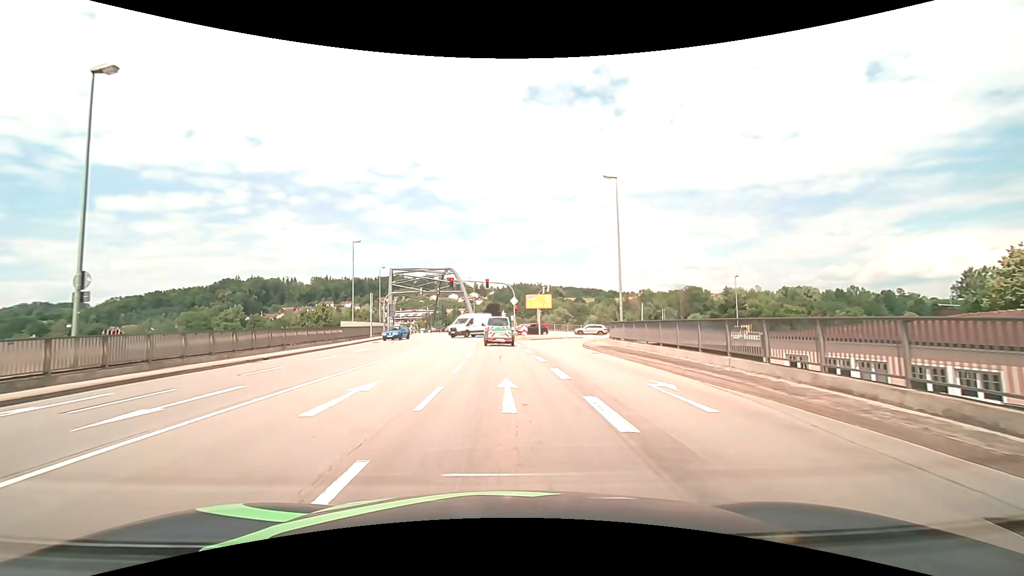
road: primary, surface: asphalt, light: Day
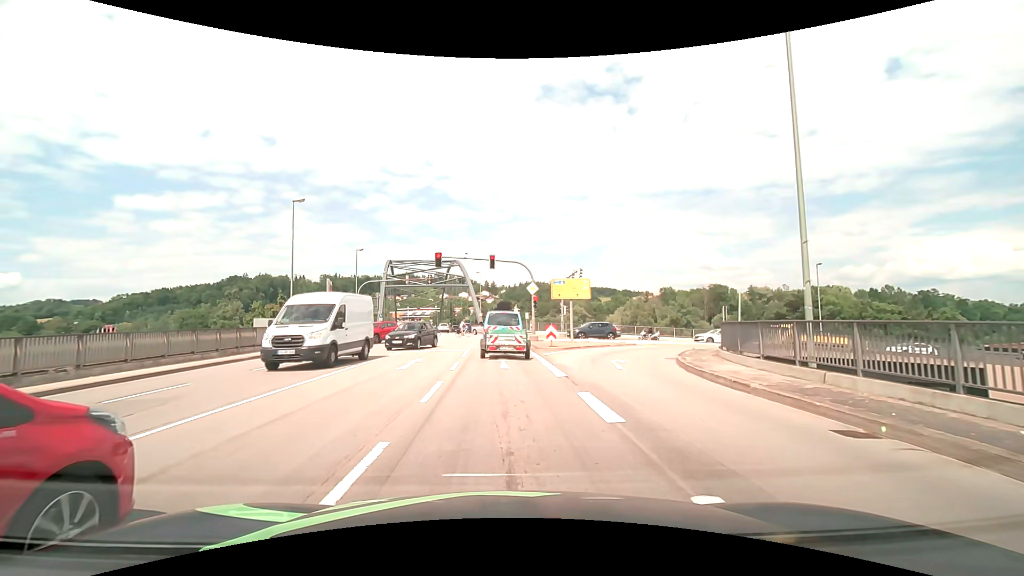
(-0.2, +16.8) m; -1°
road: primary_link
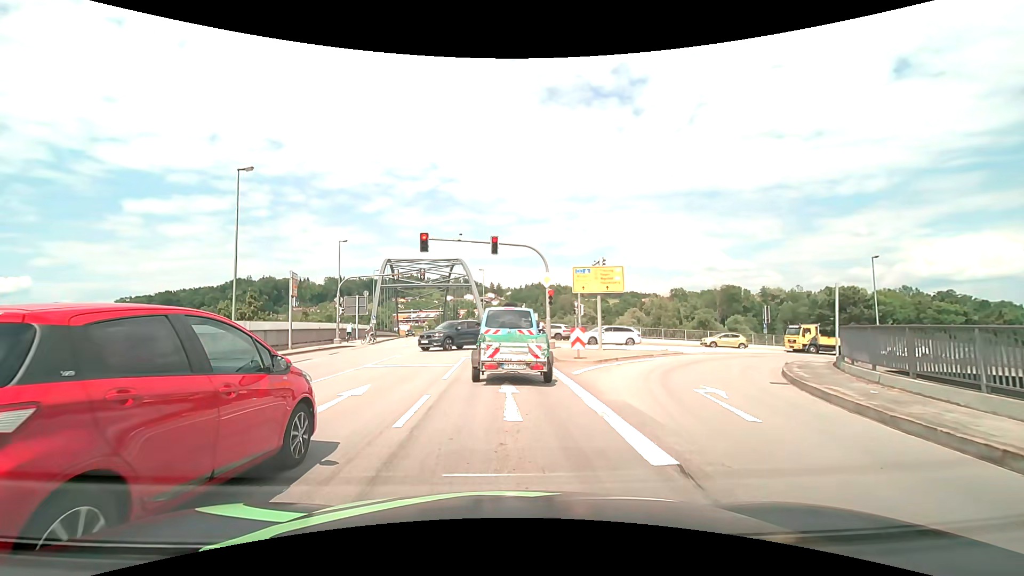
(-0.1, +7.7) m; 0°
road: primary
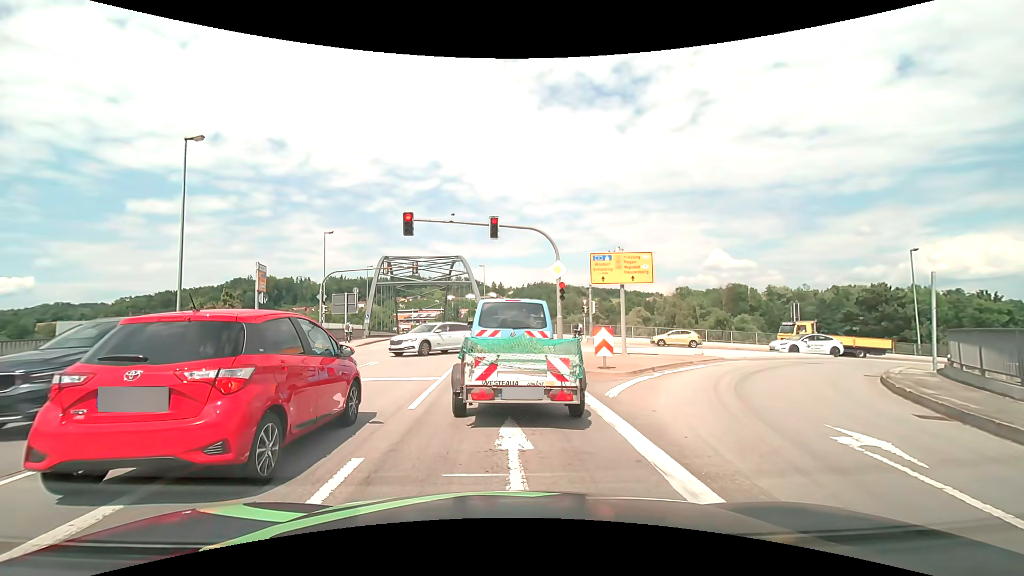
(0.0, +4.4) m; 0°
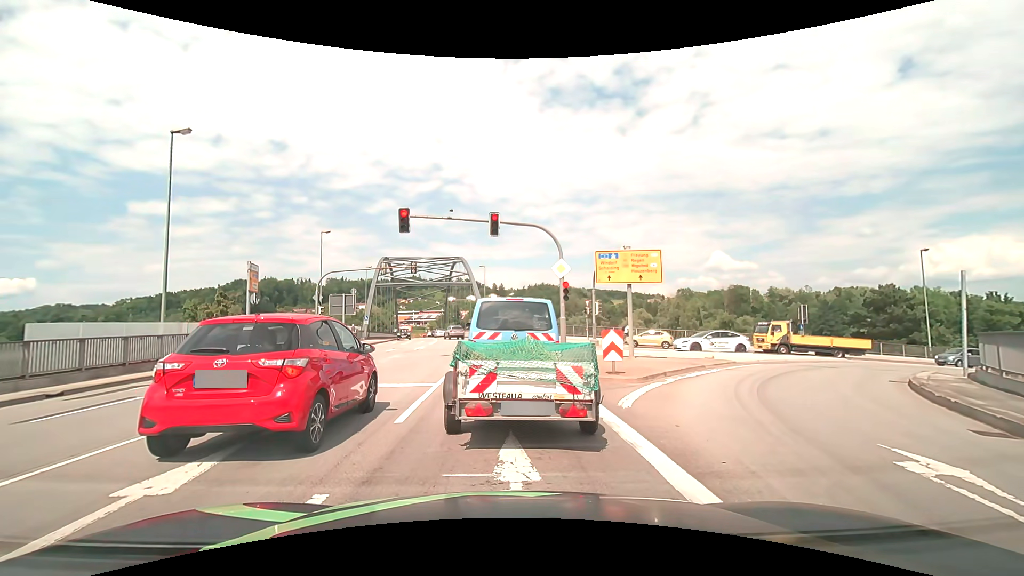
(0.0, +0.9) m; 0°
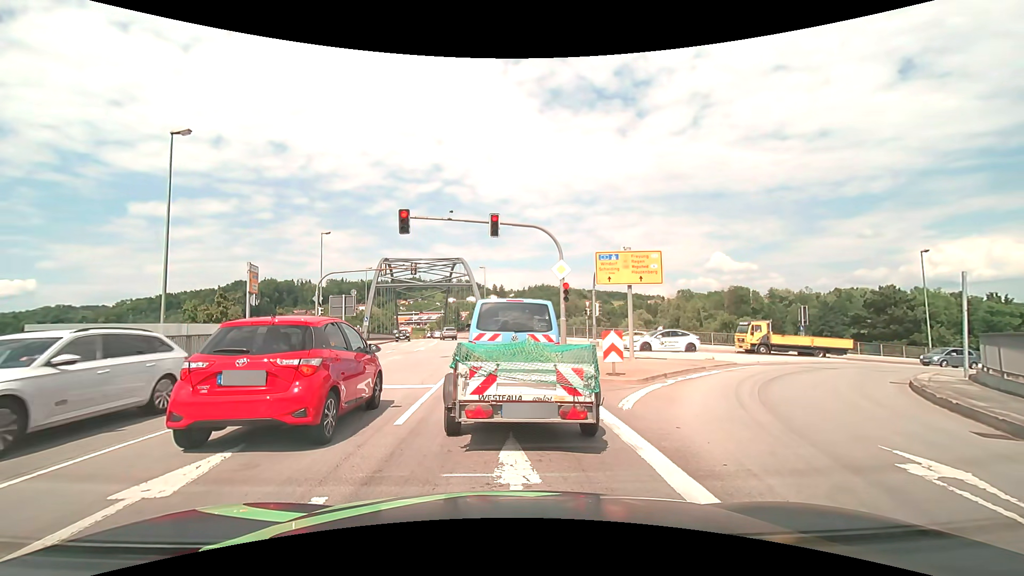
(0.0, +0.1) m; 0°
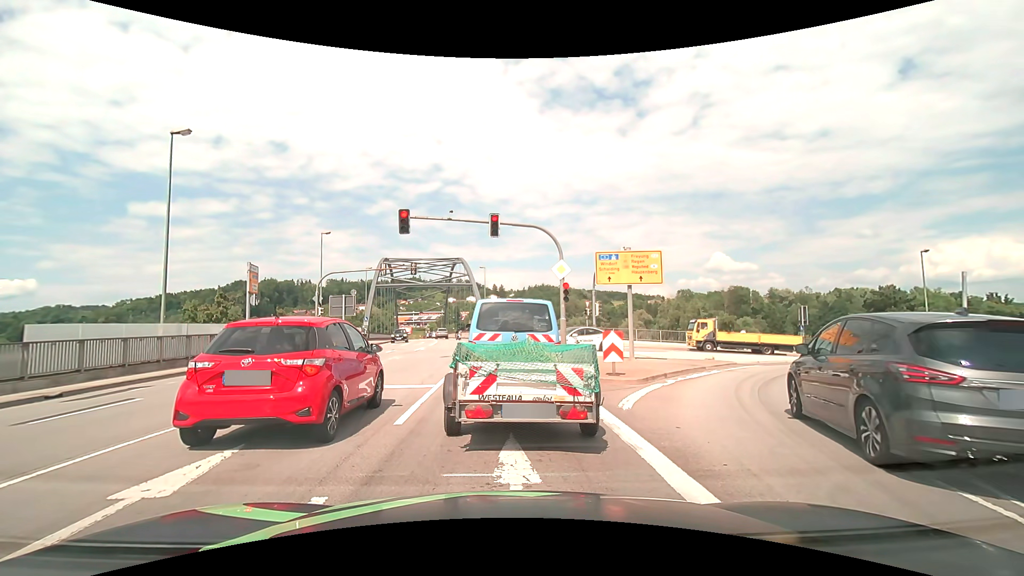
(0.0, 0.0) m; 0°
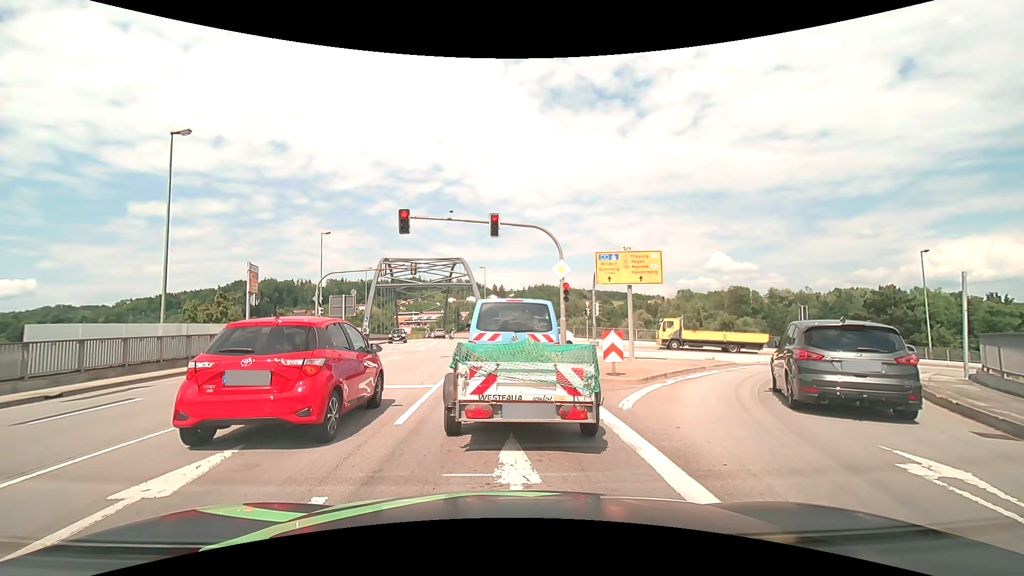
(0.0, 0.0) m; 0°
(0, +10) (-1, +20) (-1, +30) (-2, +40) (-3, +50) (-5, +60) (-6, +70) (-8, +79) (-10, +89) (-12, +99) m
